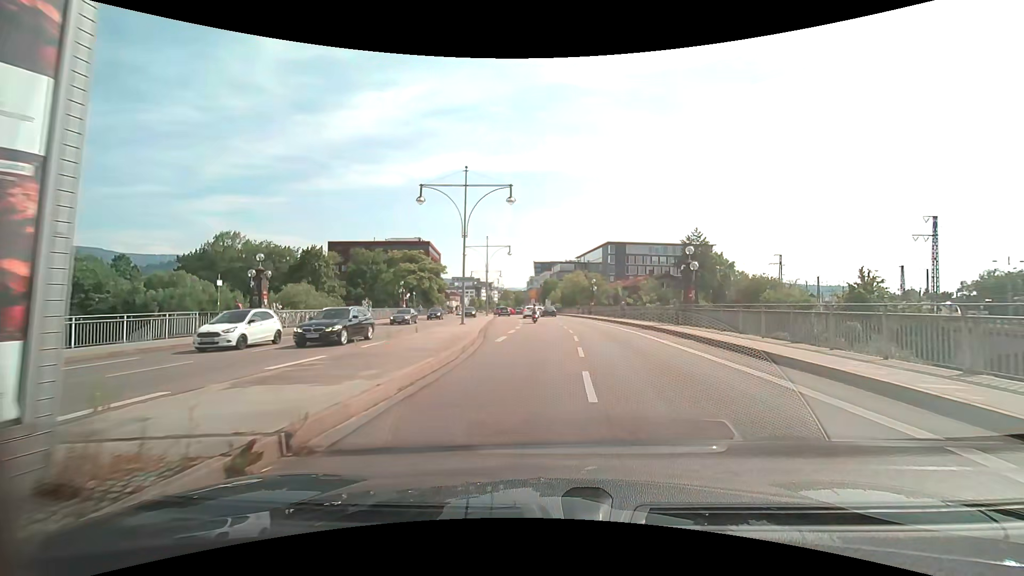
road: primary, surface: asphalt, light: Day
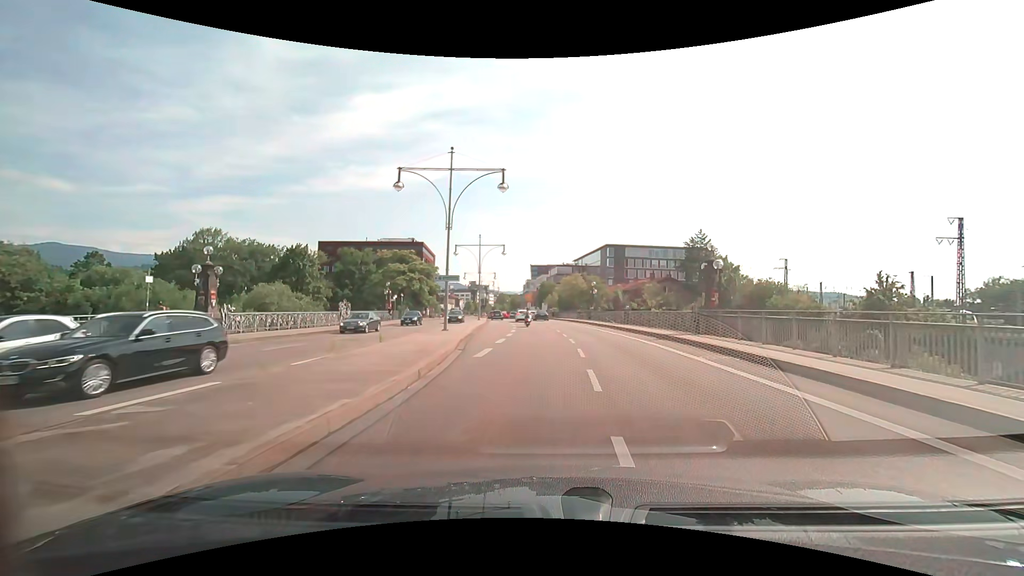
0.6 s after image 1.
(0.0, +4.6) m; 0°
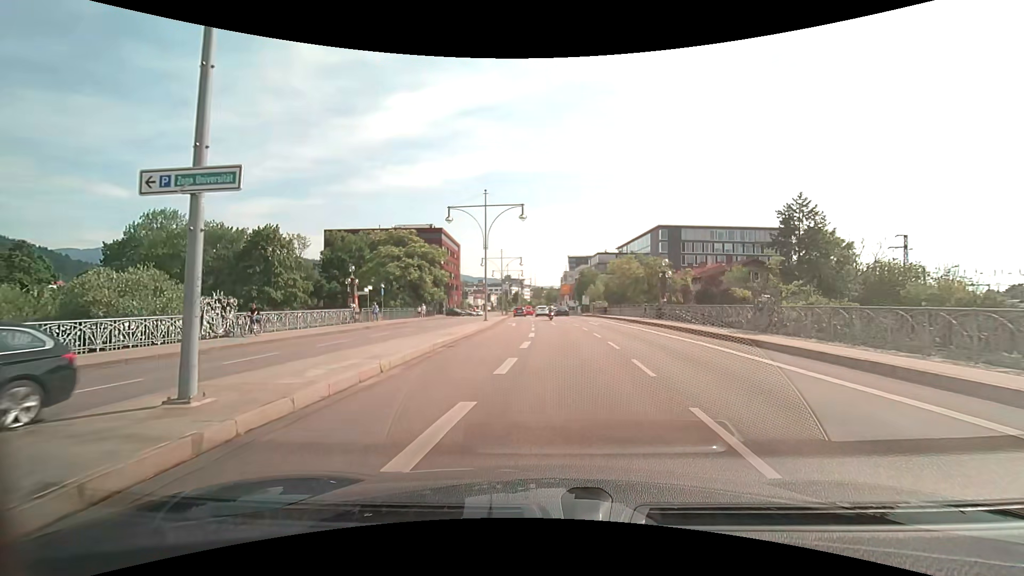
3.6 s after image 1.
(0.0, +21.9) m; -3°
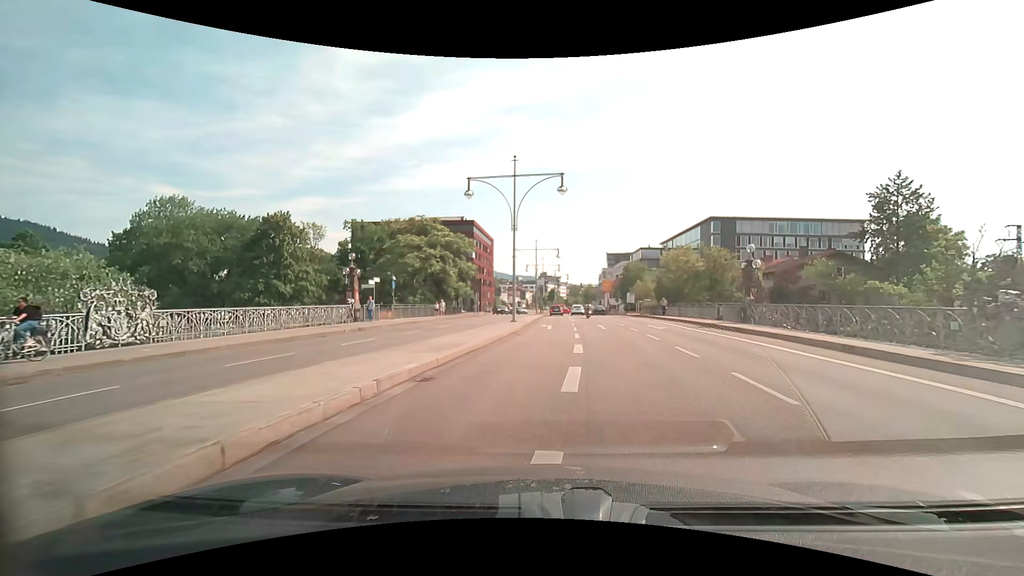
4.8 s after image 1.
(-0.4, +8.7) m; -4°
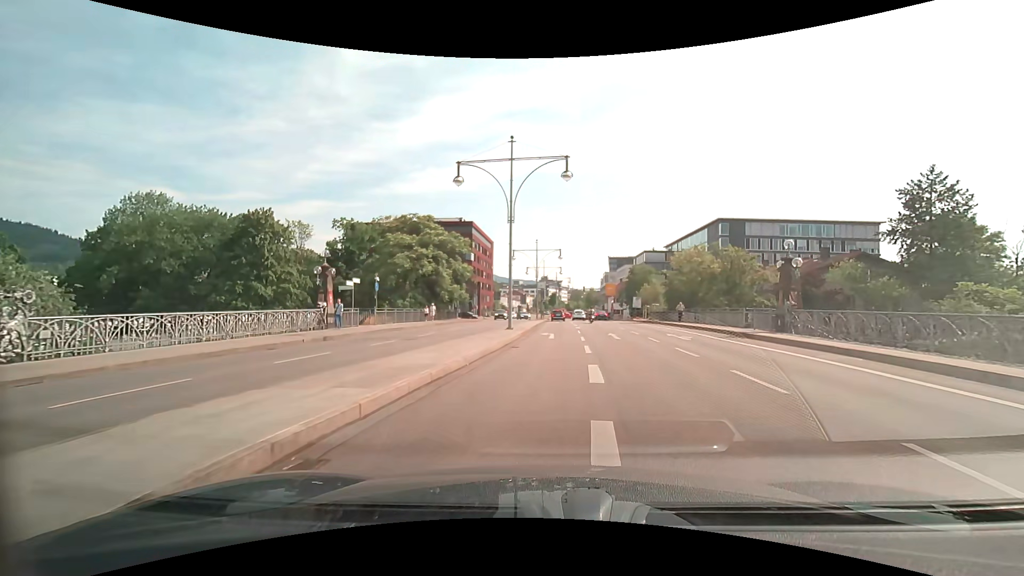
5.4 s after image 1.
(-0.1, +4.6) m; -1°
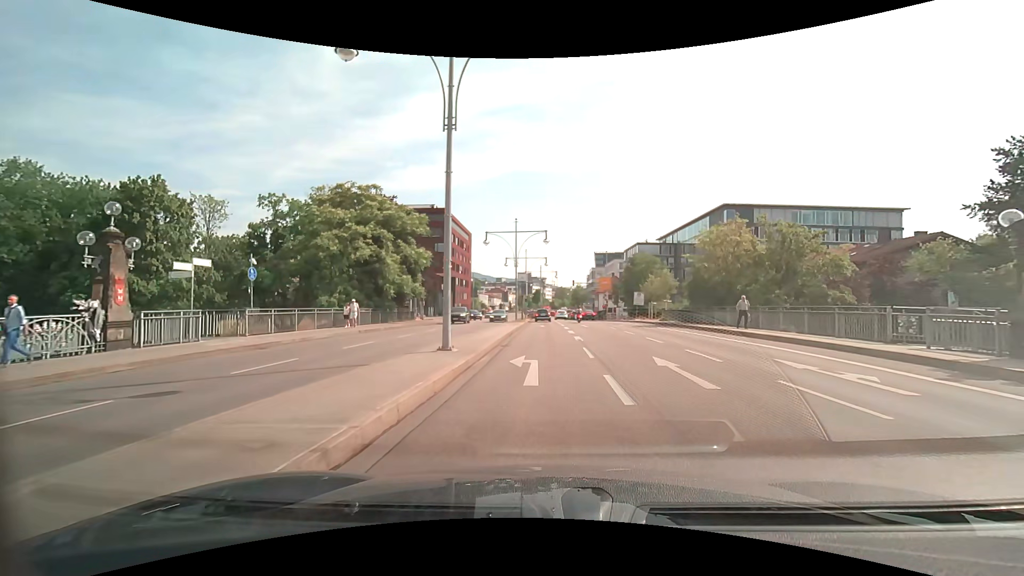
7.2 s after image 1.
(+0.2, +14.1) m; +2°
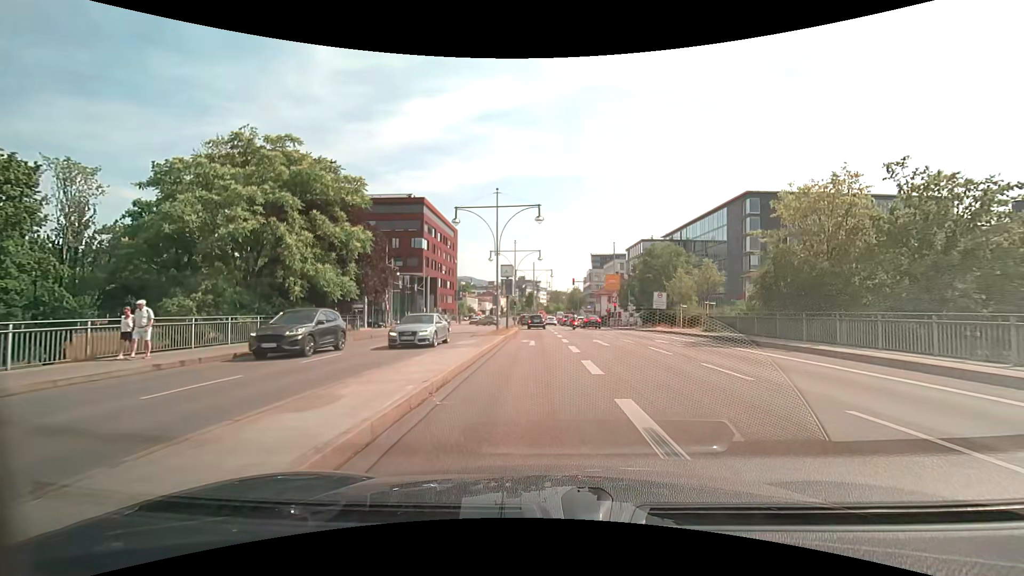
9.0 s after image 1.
(+0.1, +14.4) m; 0°
